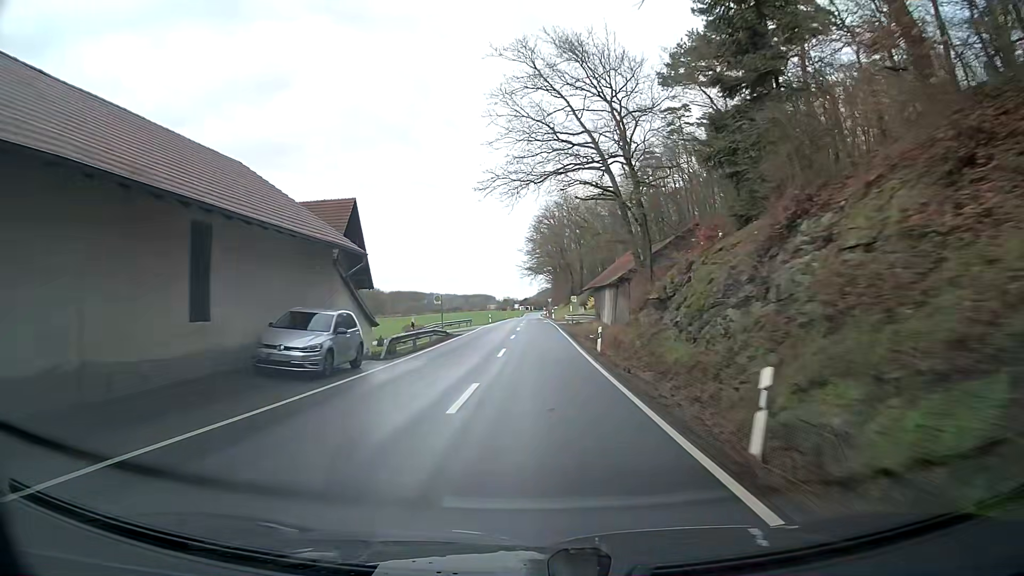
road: secondary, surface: asphalt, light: Day
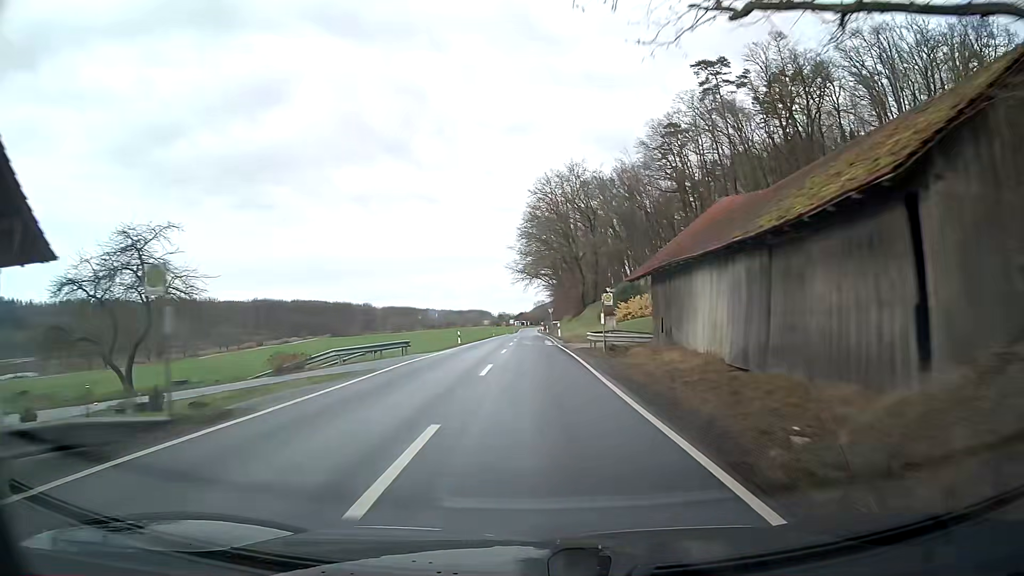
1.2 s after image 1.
(+0.2, +29.0) m; 0°
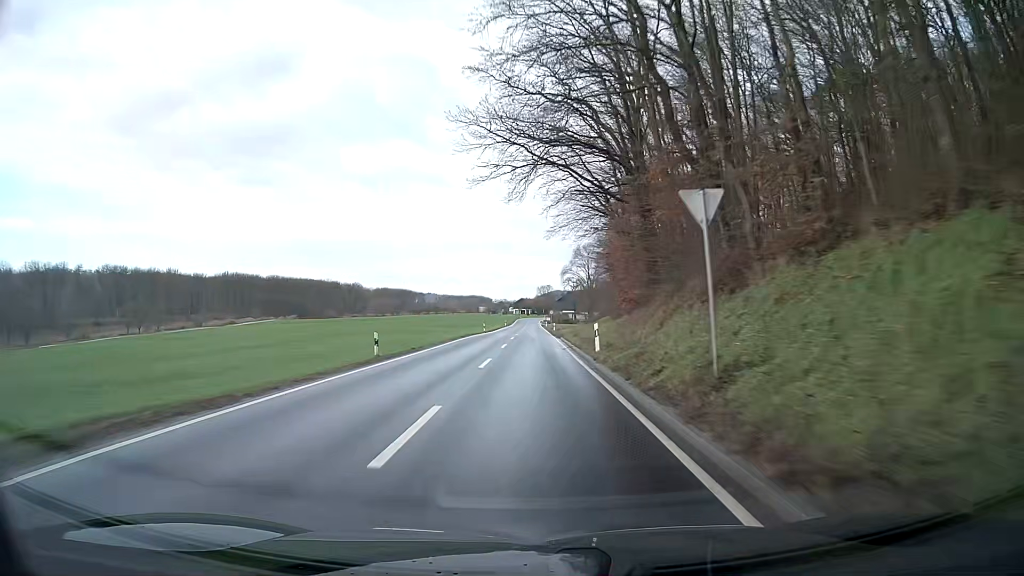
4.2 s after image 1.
(-0.4, +70.5) m; -1°
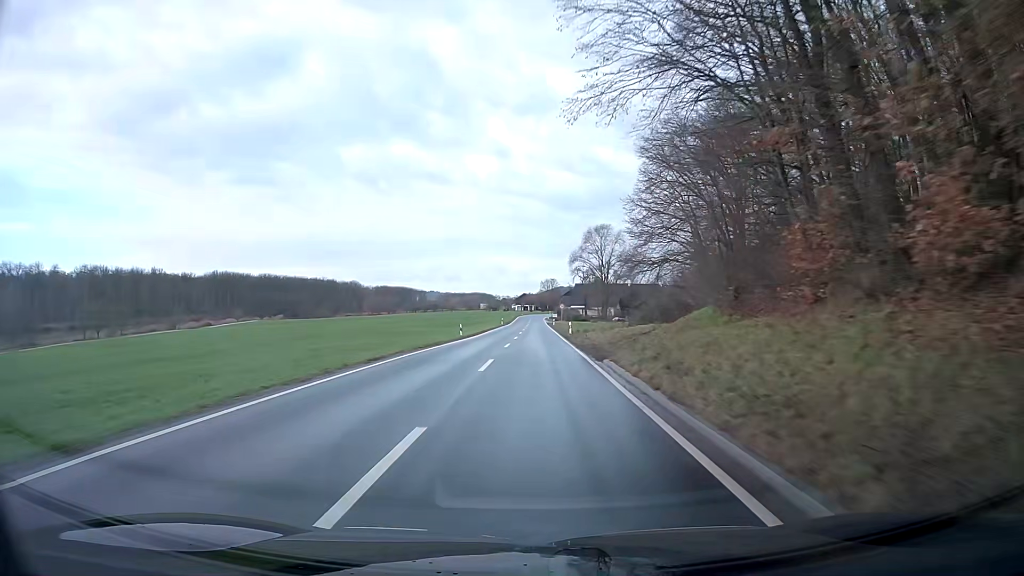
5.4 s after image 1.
(-0.1, +25.9) m; 0°
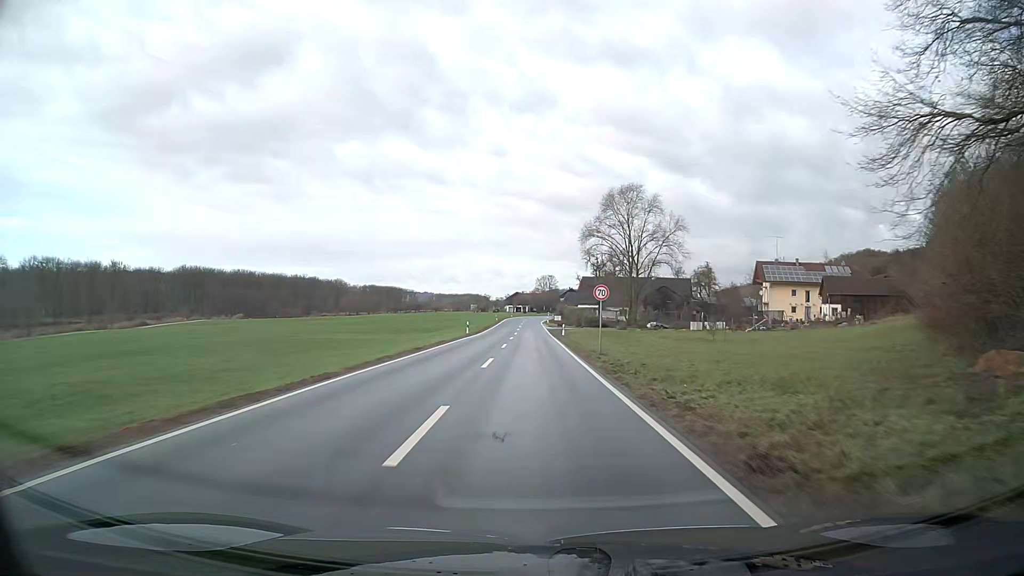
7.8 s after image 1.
(+0.2, +45.2) m; 0°
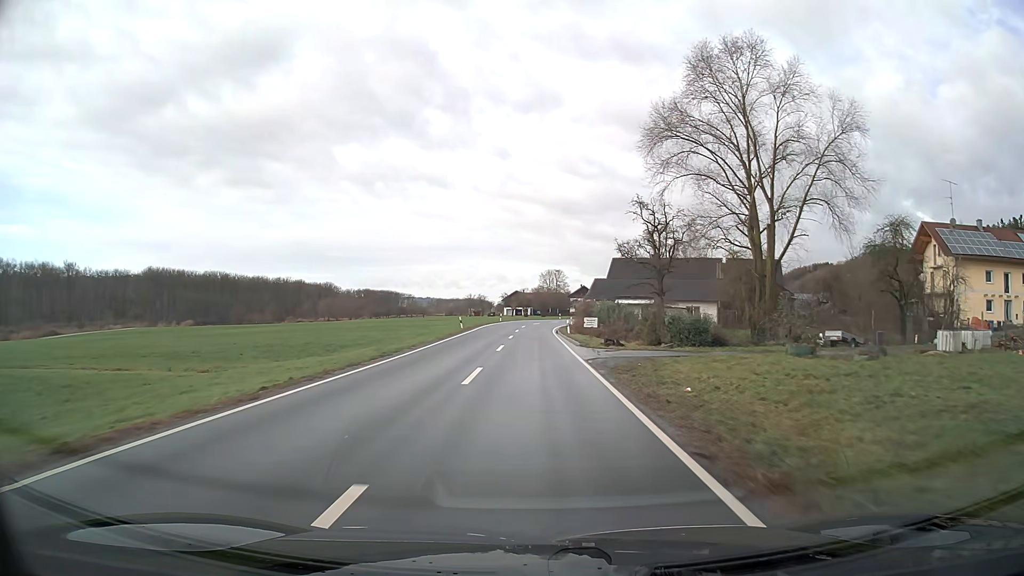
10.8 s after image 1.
(-0.2, +52.8) m; 0°
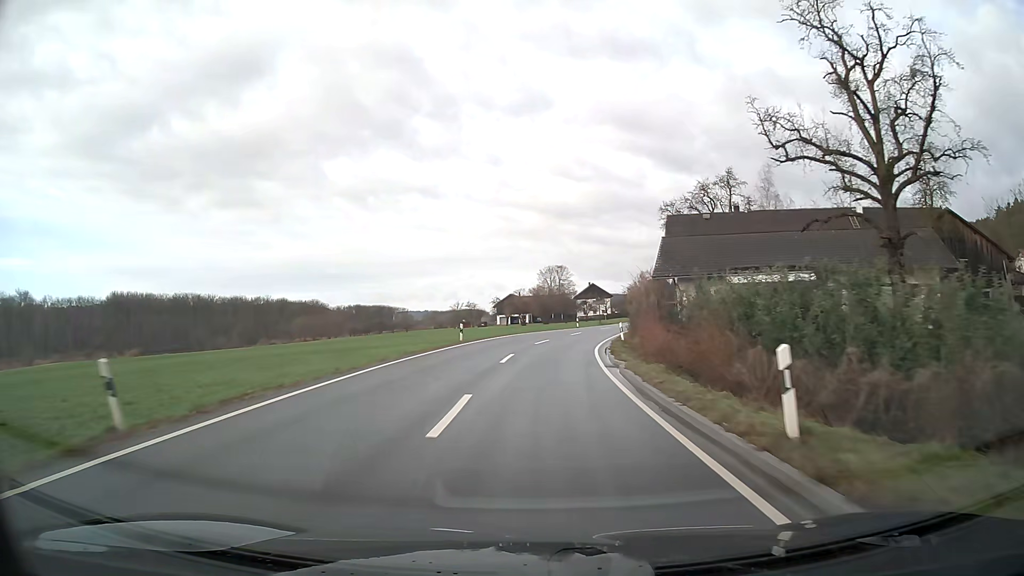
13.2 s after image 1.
(+0.1, +41.7) m; +1°
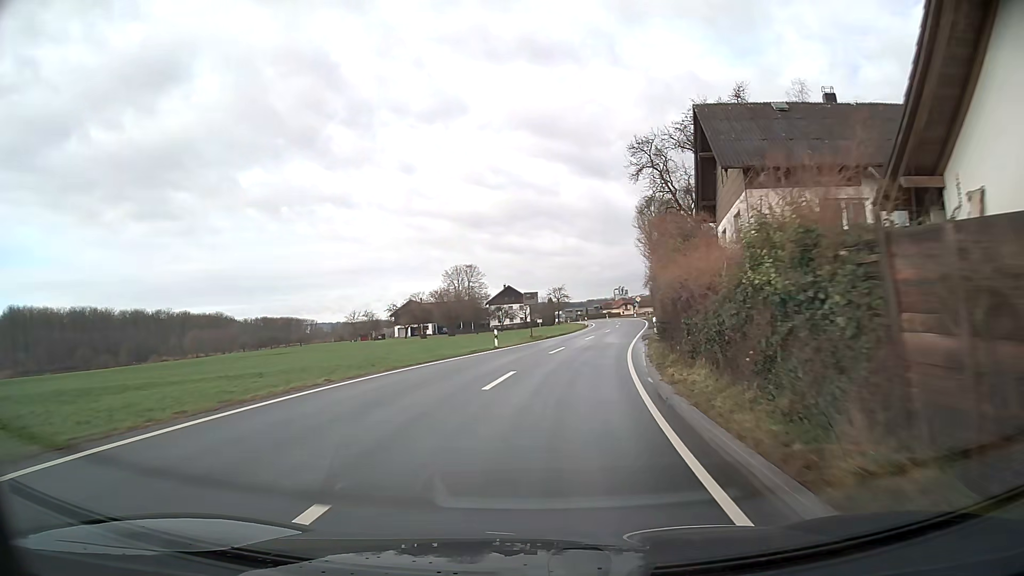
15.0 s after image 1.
(+1.8, +30.5) m; +8°
(0, +10) (+1, +20) (+2, +30) (+4, +40) (+5, +50) (+7, +60) (+8, +69) (+9, +79) (+9, +89) (+9, +99) m
